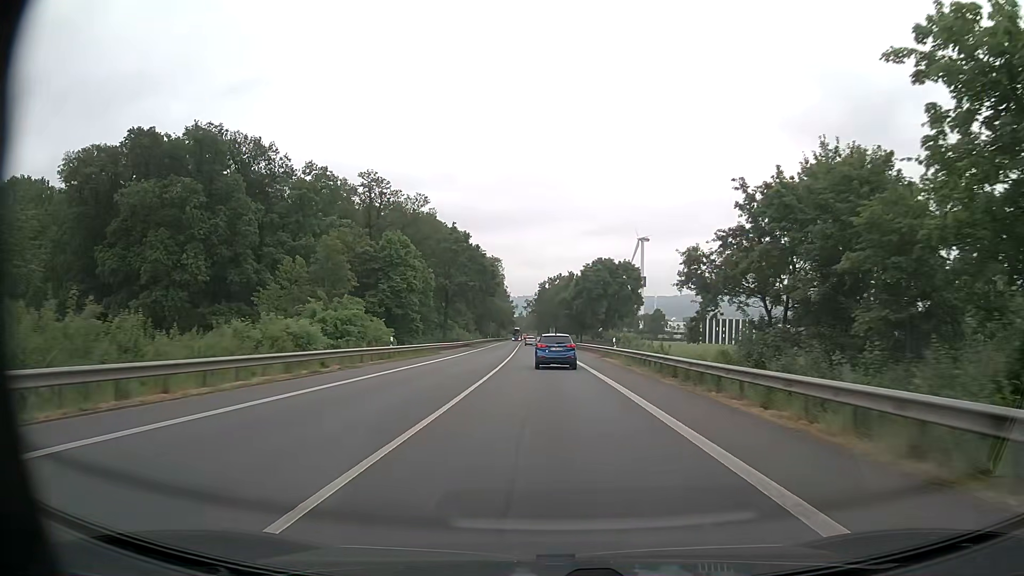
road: primary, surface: asphalt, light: Day
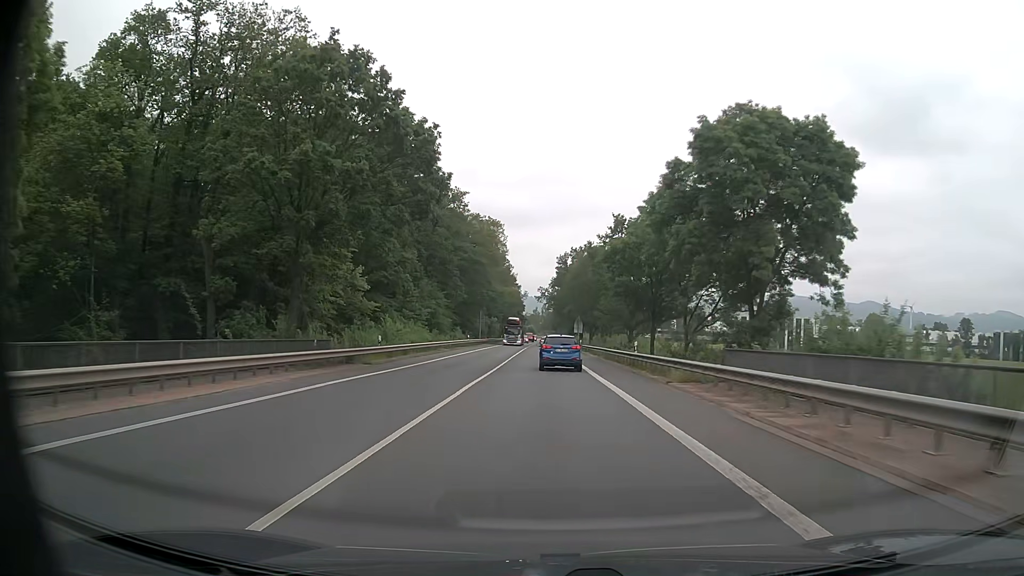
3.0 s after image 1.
(-0.9, +56.6) m; -2°
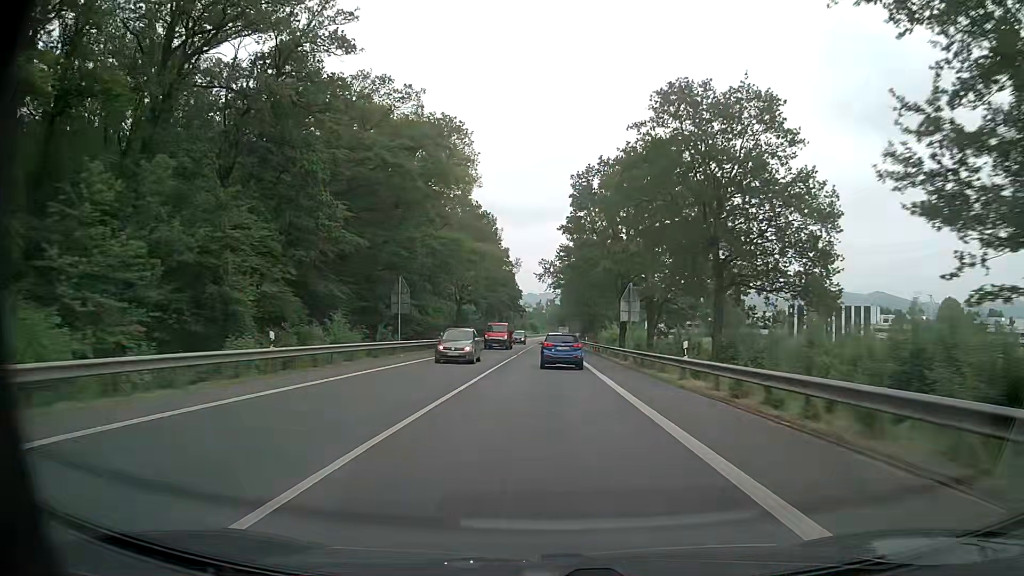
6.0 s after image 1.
(-0.3, +56.1) m; -1°
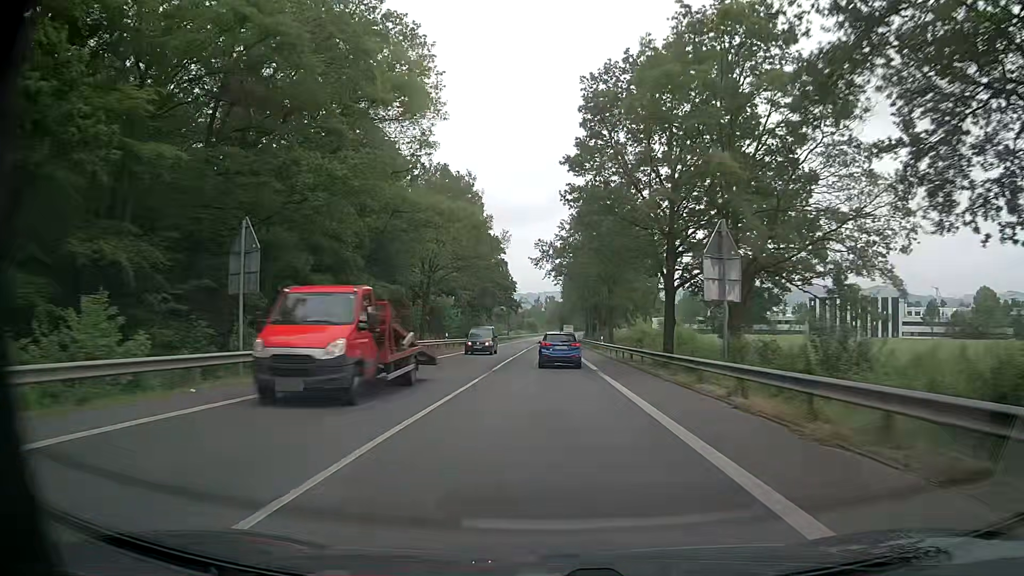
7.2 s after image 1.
(+0.1, +22.3) m; 0°
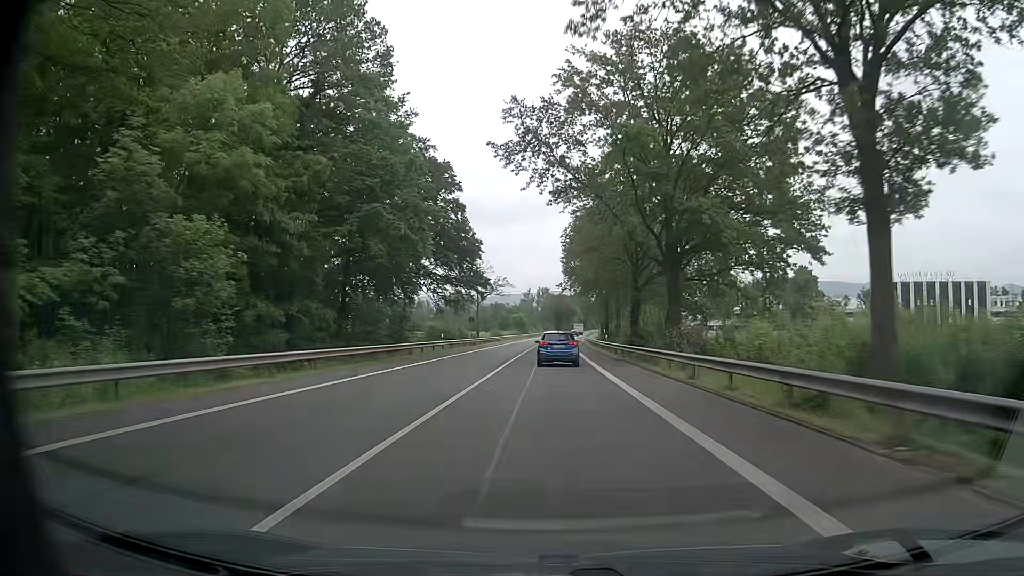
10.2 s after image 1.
(-0.1, +55.2) m; 0°
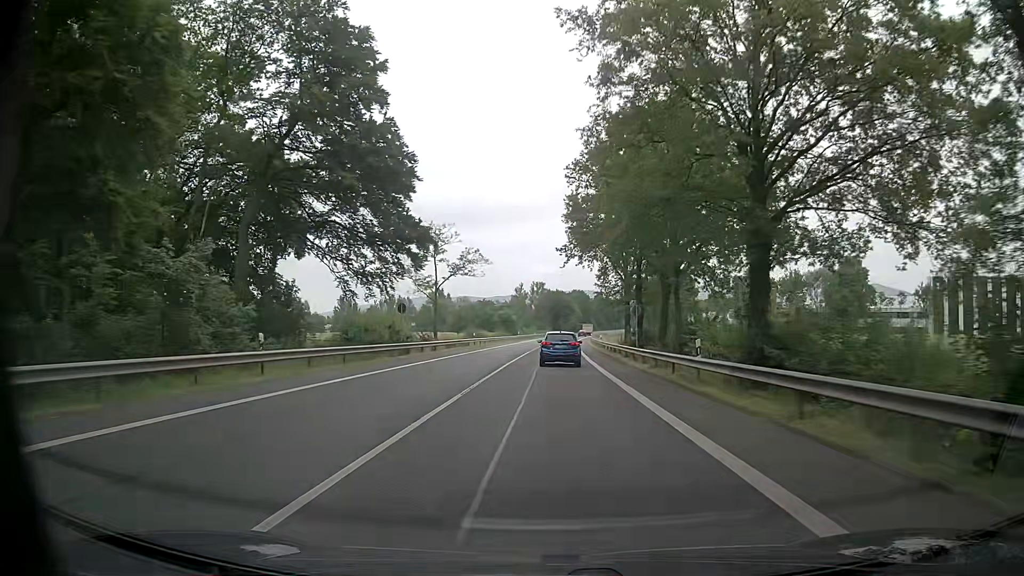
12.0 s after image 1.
(+0.1, +32.8) m; 0°
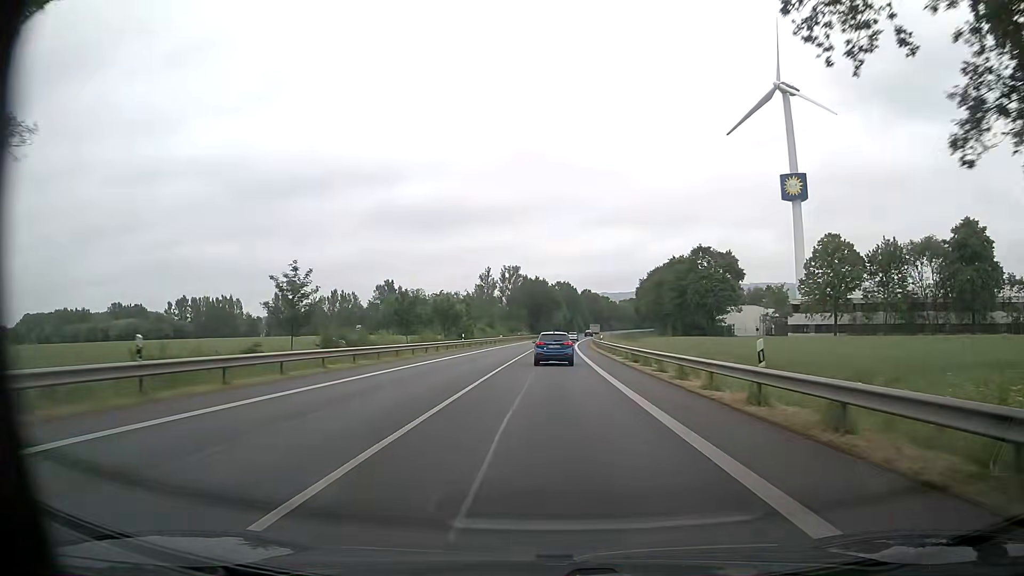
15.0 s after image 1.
(+1.0, +54.4) m; +2°
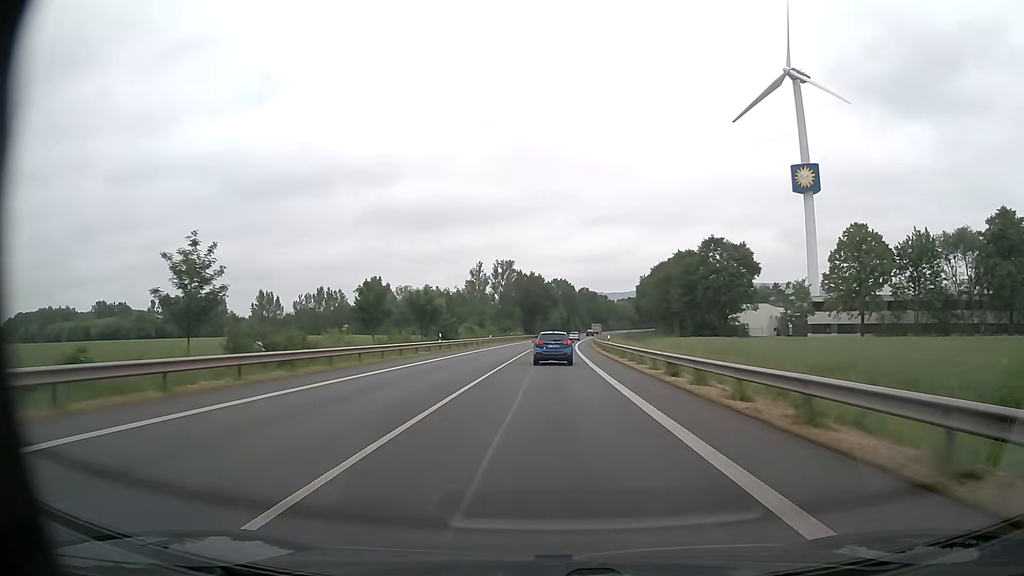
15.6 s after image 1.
(0.0, +11.0) m; 0°
(0, +10) (0, +20) (0, +30) (0, +40) (+1, +50) (+1, +60) (+1, +70) (+1, +80) (+2, +90) (+3, +100) m
